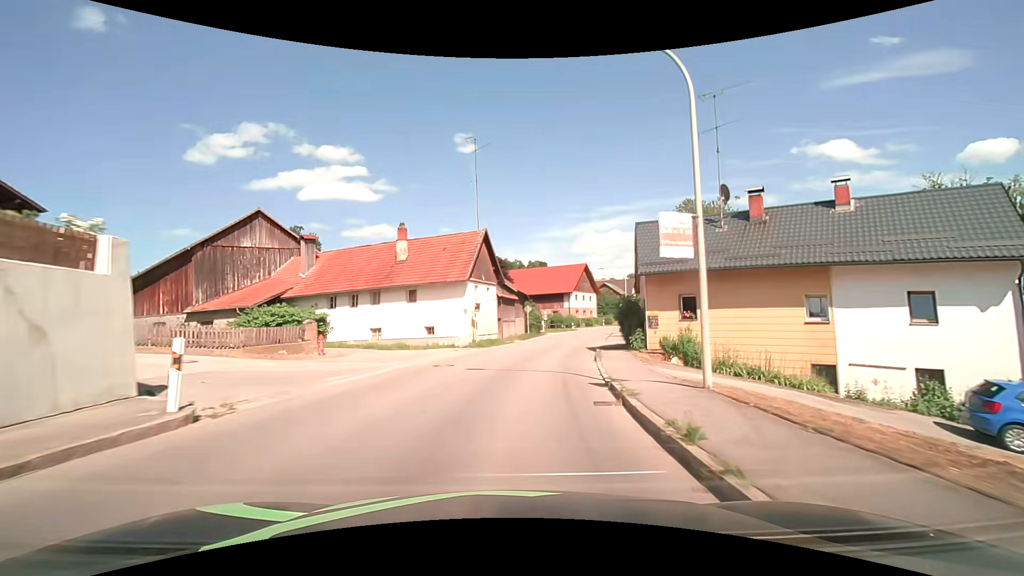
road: secondary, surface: asphalt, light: Day
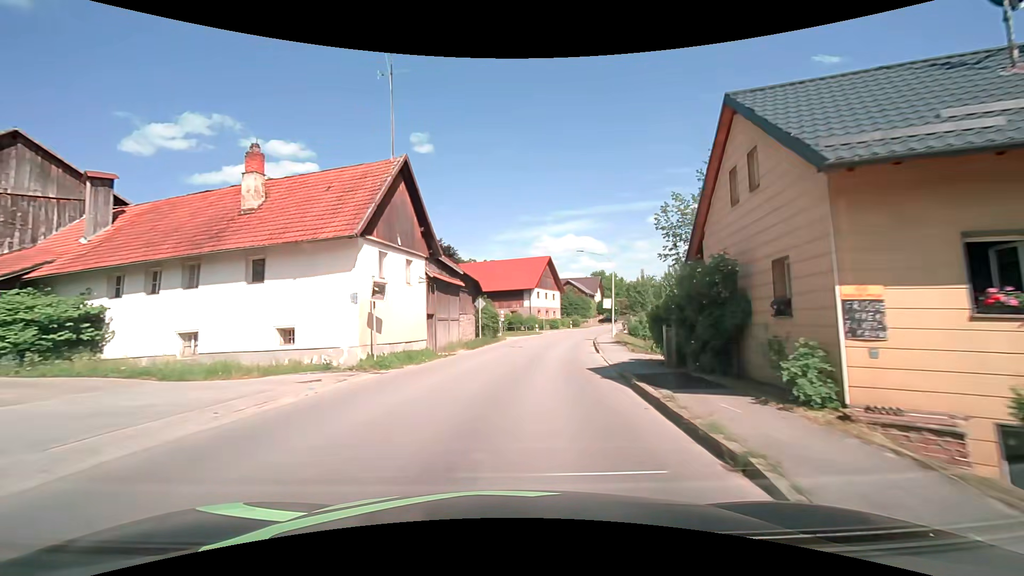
(+0.7, +15.3) m; +5°
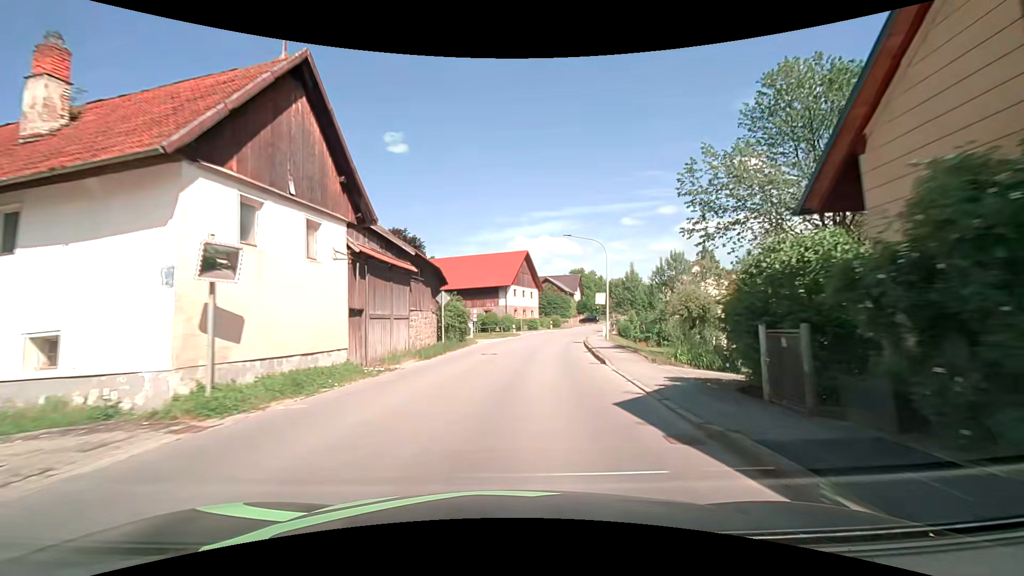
(+0.2, +7.6) m; +3°
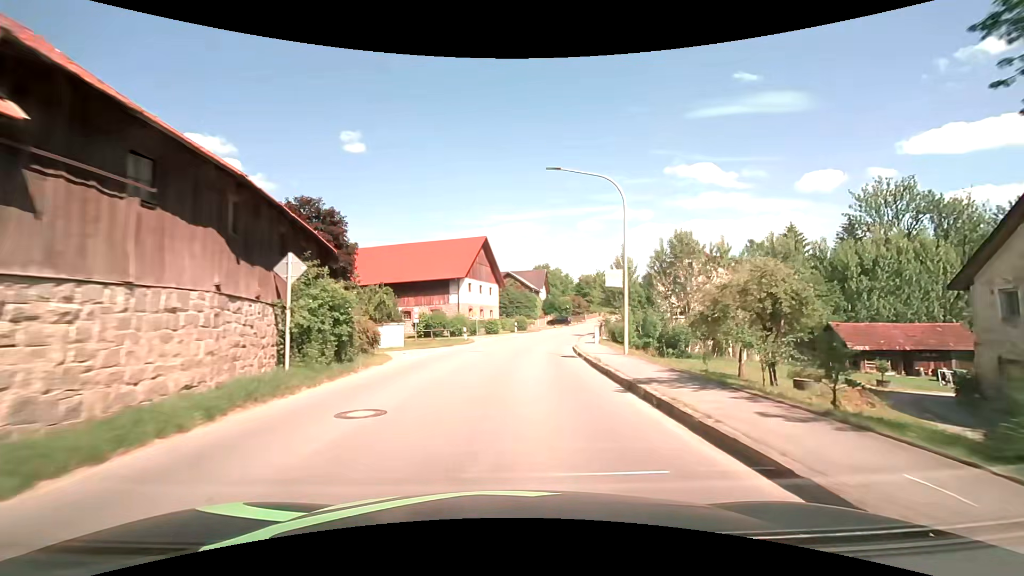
(+0.5, +15.3) m; +4°
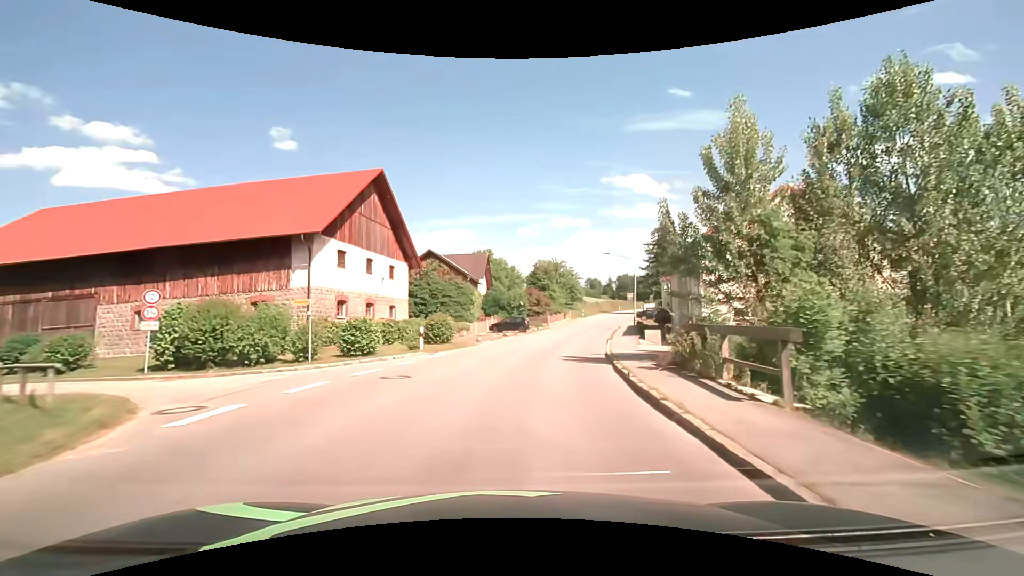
(+1.6, +30.3) m; +7°
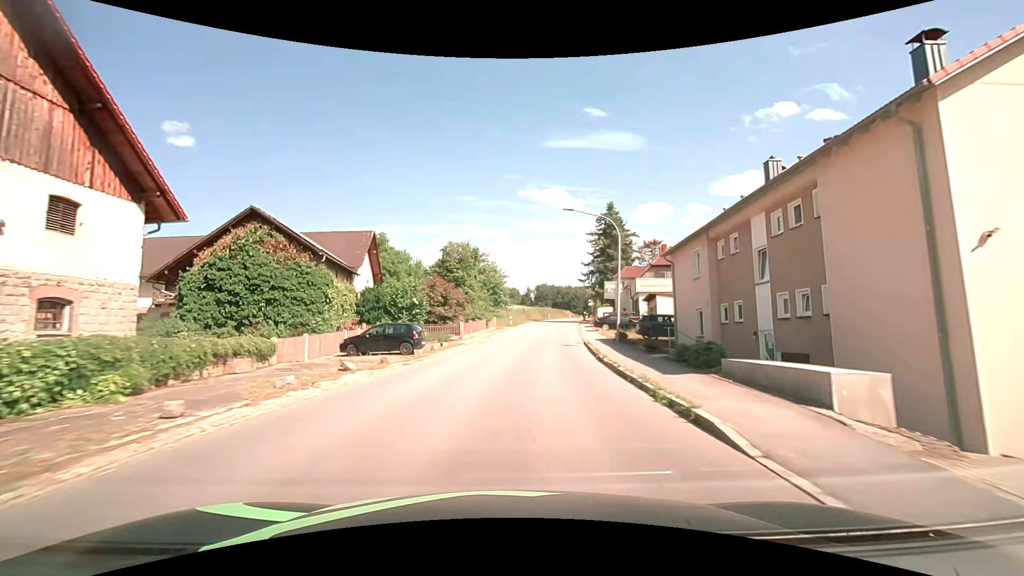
(+1.8, +22.5) m; +9°
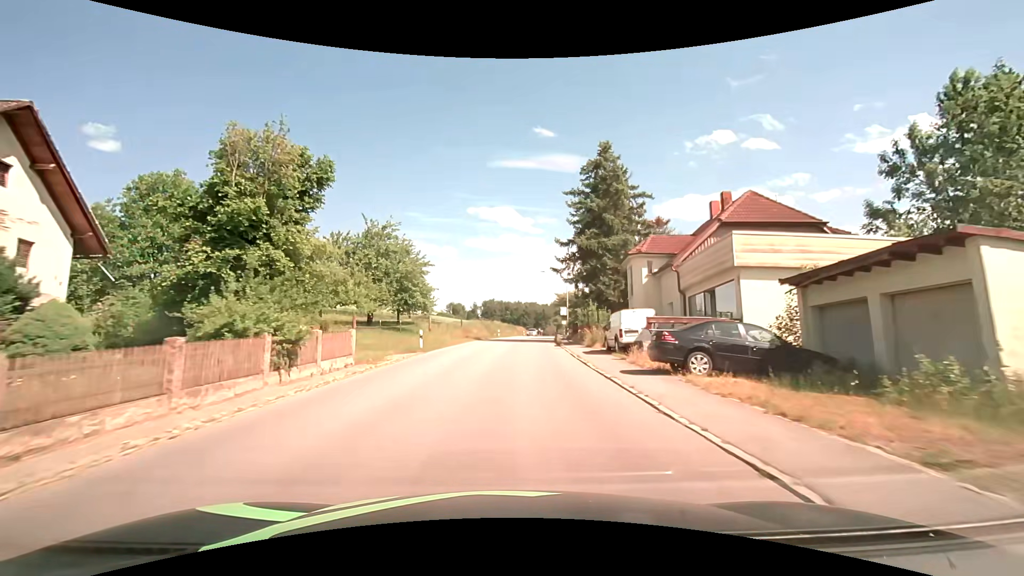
(+2.3, +29.8) m; +7°
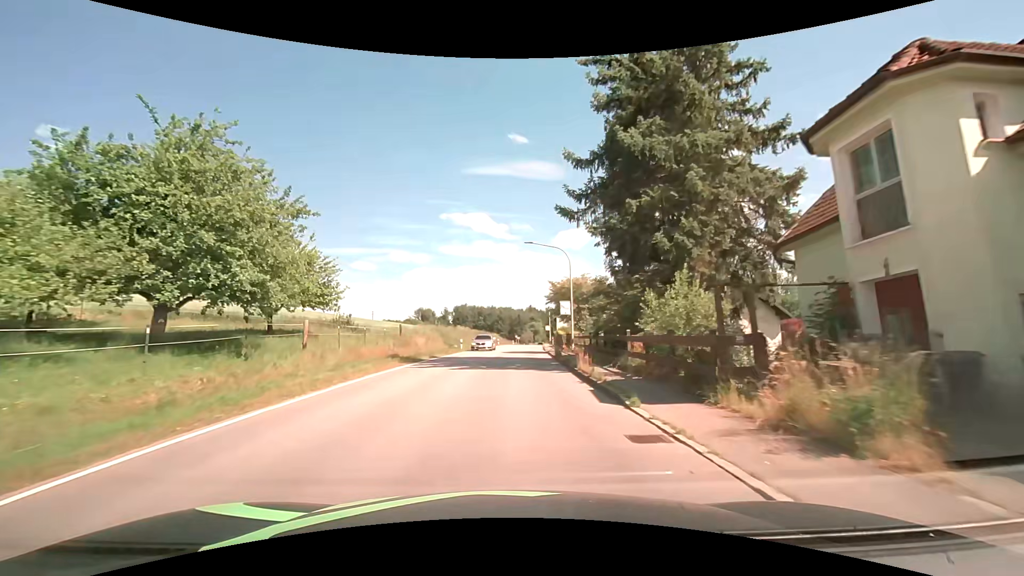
(+0.6, +22.1) m; +3°
(0, +10) (0, +20) (0, +30) (+1, +40) (+1, +50) (+2, +60) (+2, +70) (+3, +80) (+4, +90) (+5, +100) m
